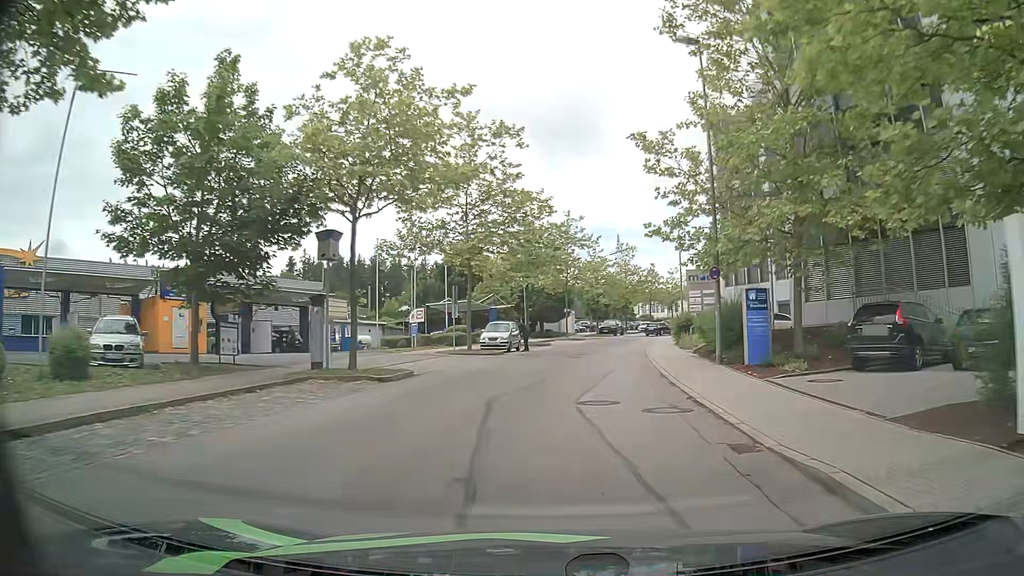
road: residential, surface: asphalt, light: Day
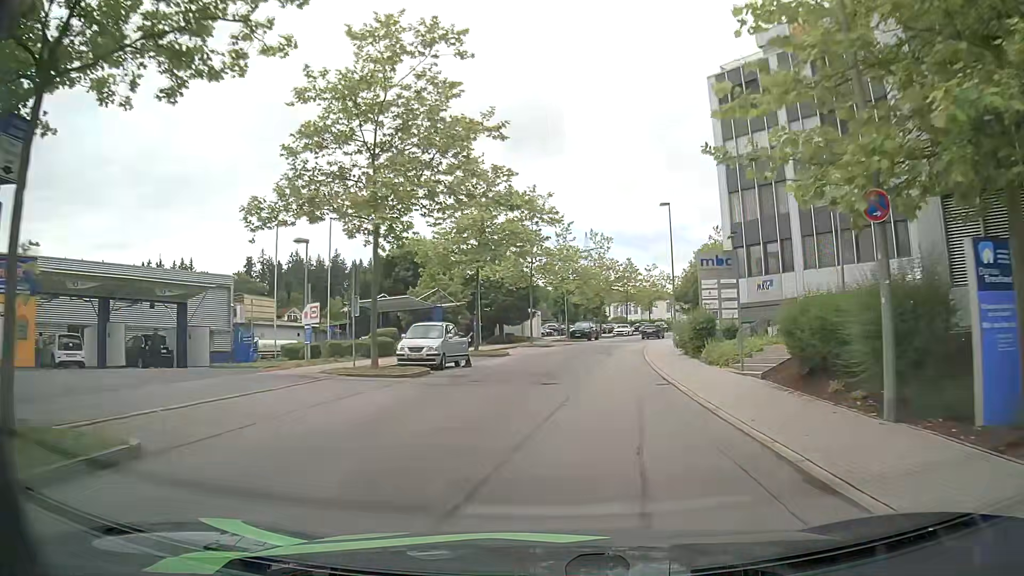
(+0.3, +11.8) m; +2°
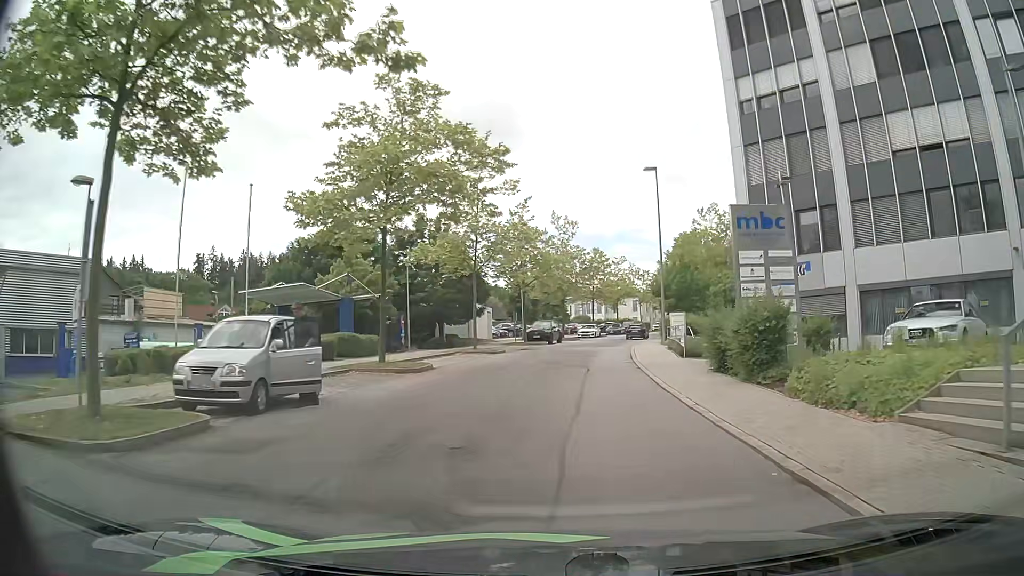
(+0.4, +11.6) m; +3°
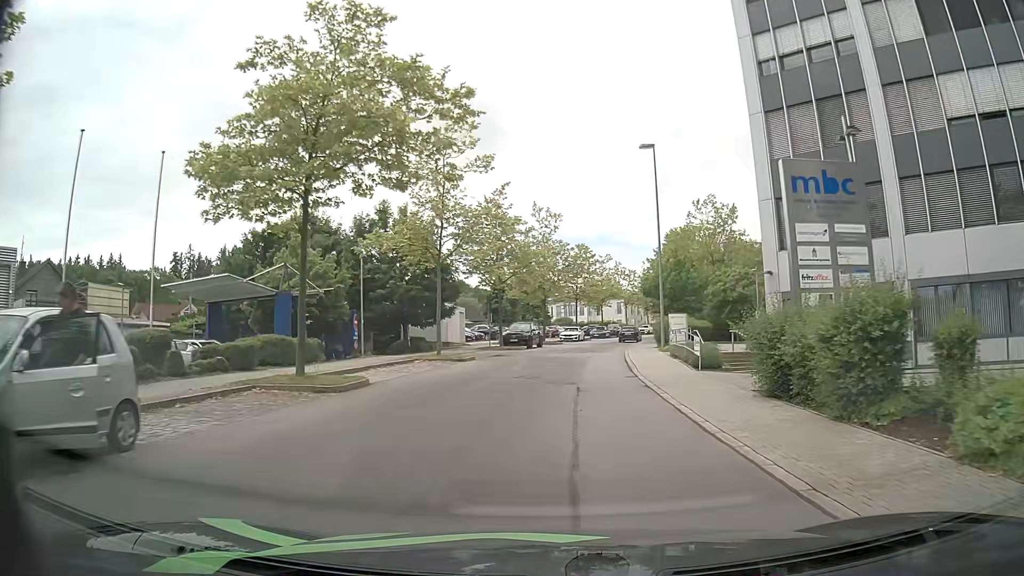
(+0.2, +5.7) m; +3°
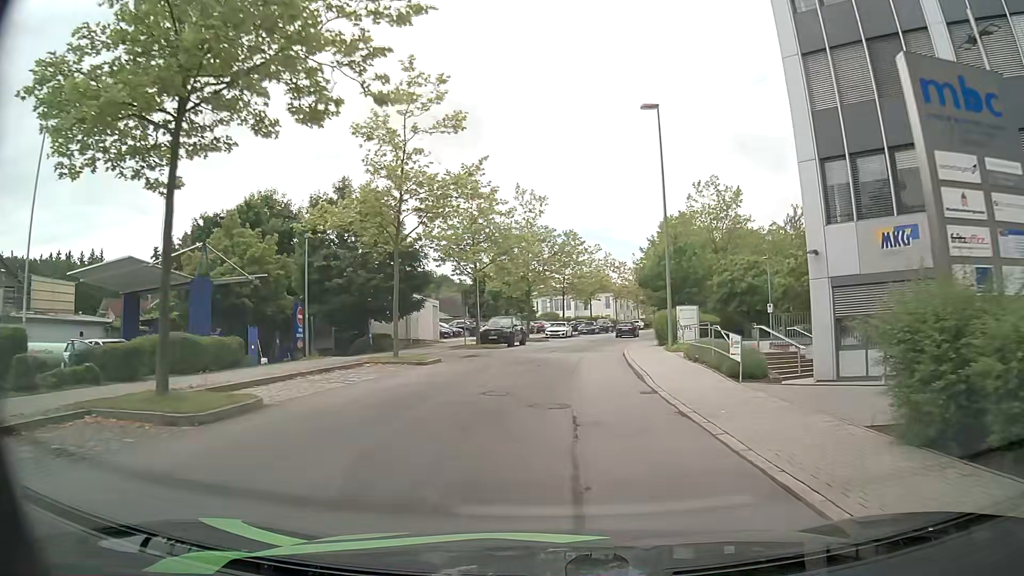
(0.0, +5.7) m; 0°
